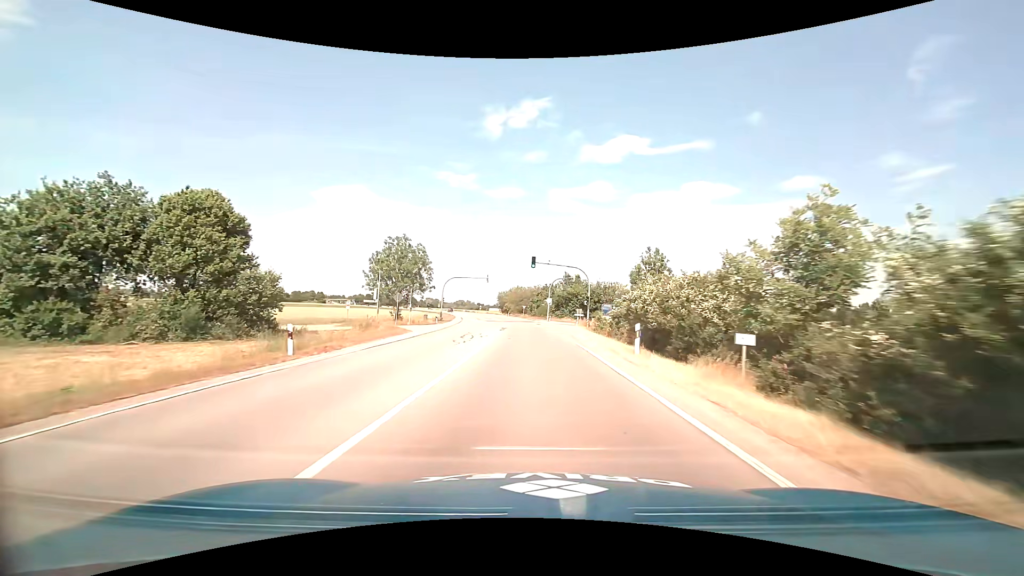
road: primary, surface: asphalt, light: Day
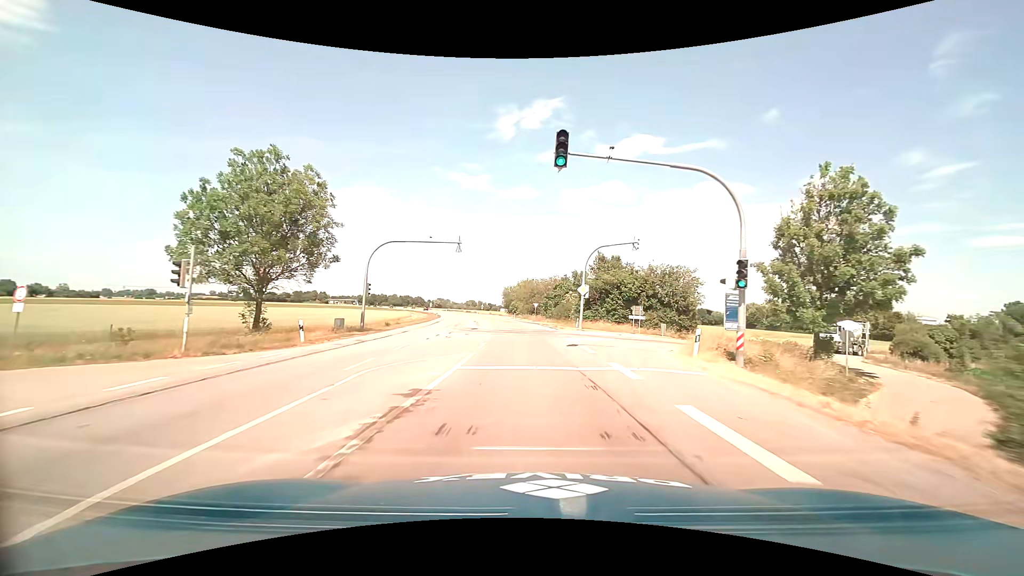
(-0.3, +35.1) m; -2°
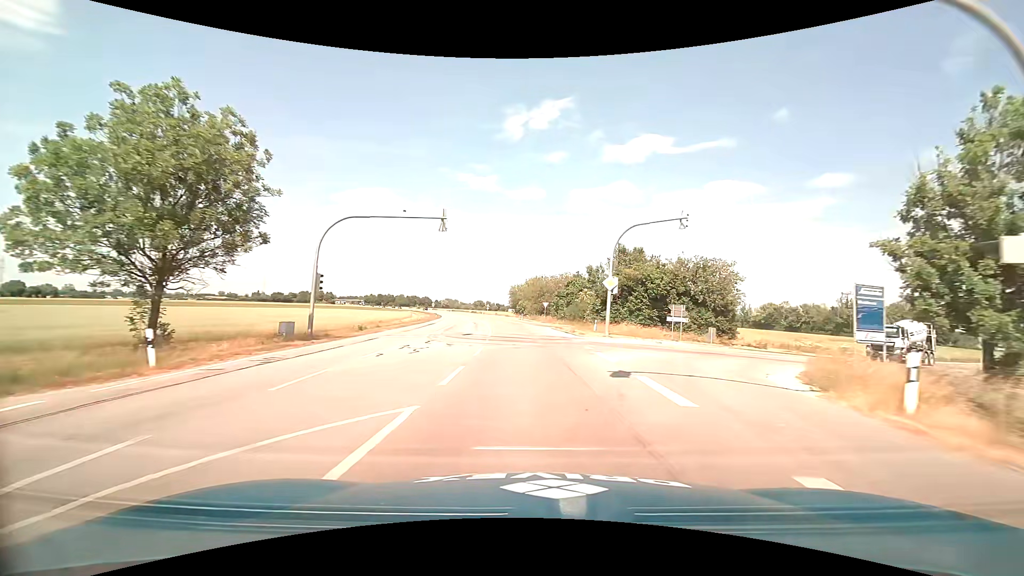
(-0.1, +8.9) m; -1°
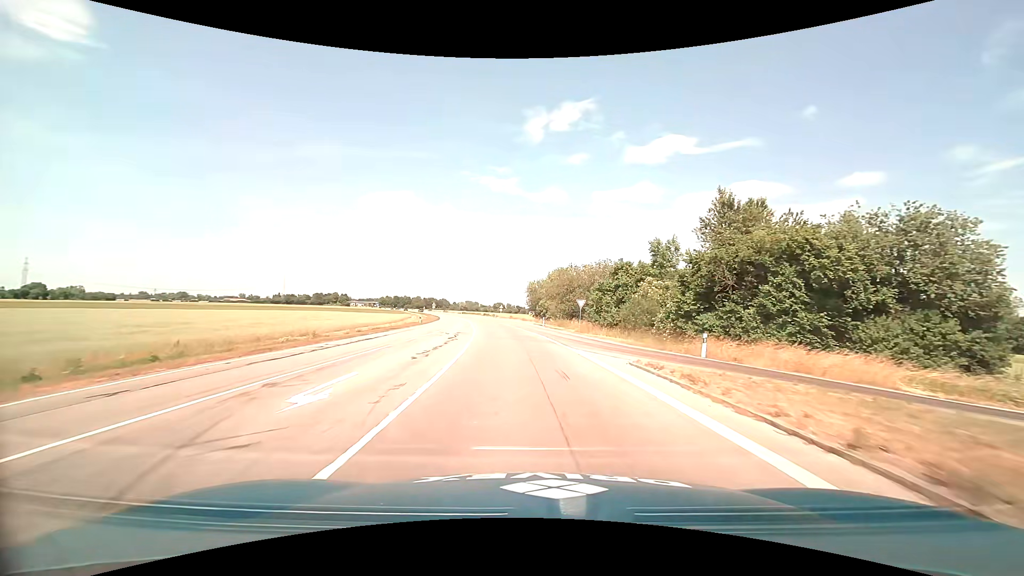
(-0.5, +25.8) m; -3°
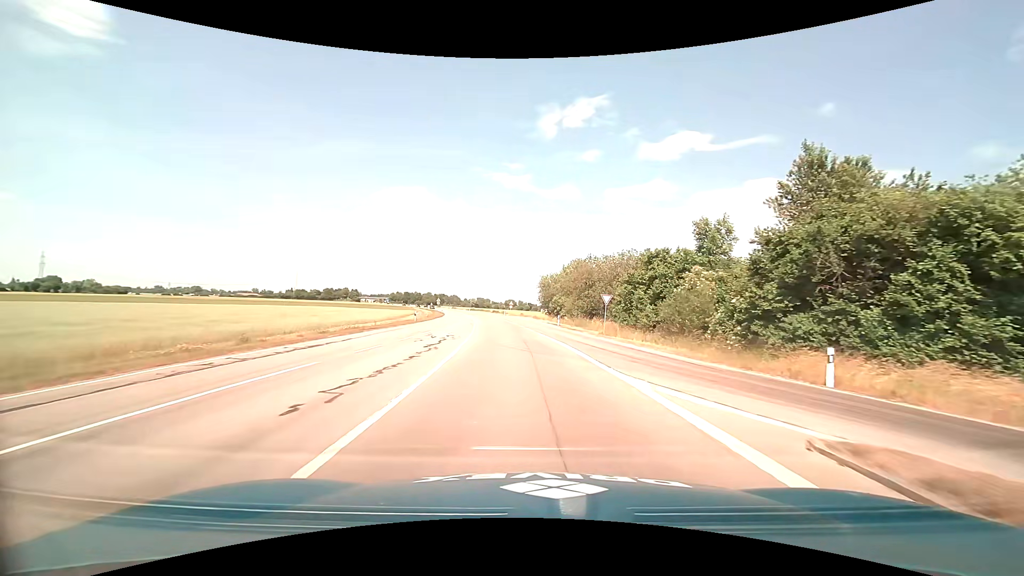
(0.0, +8.3) m; -1°
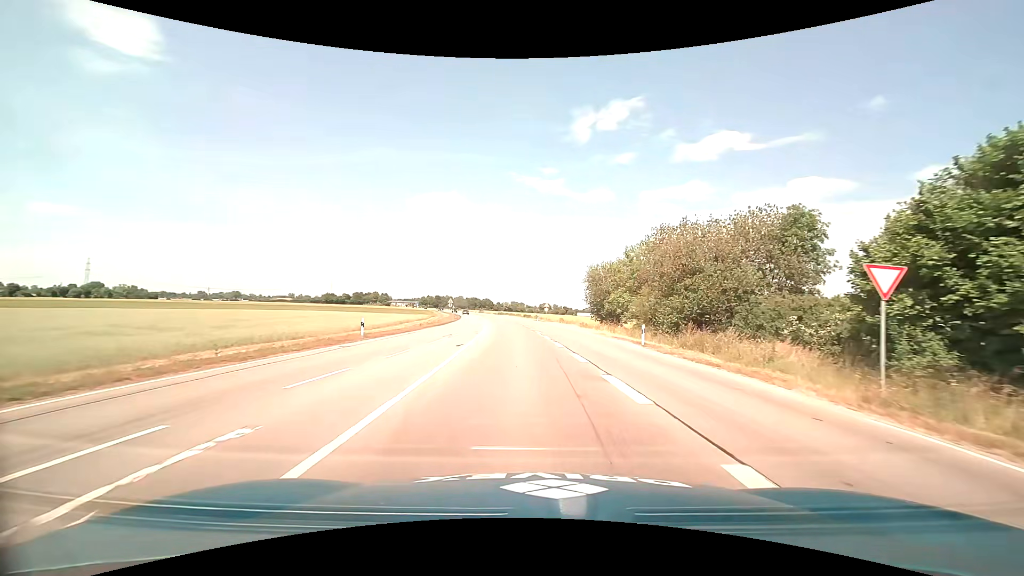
(-1.1, +25.1) m; -4°
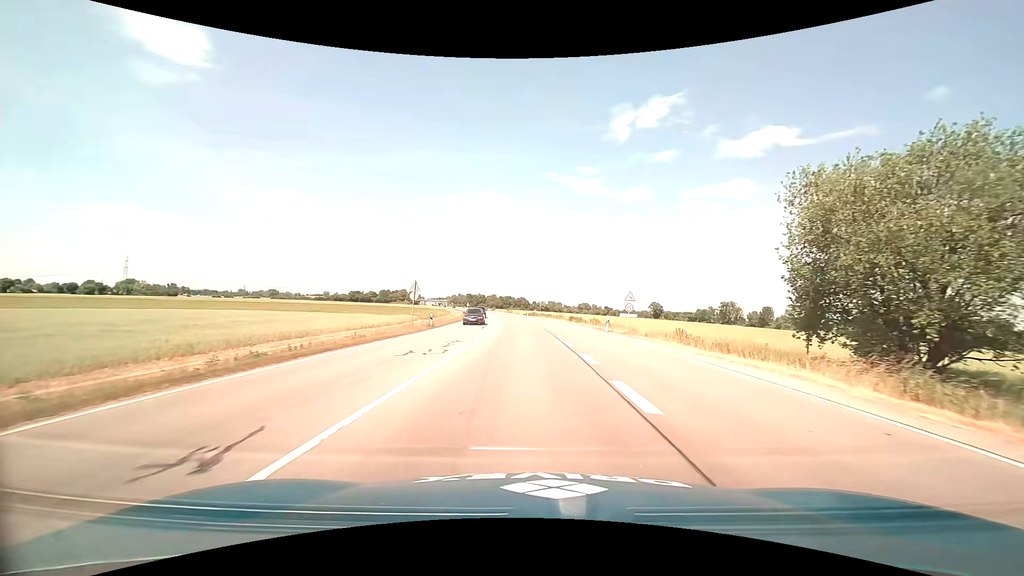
(-1.6, +42.6) m; -4°
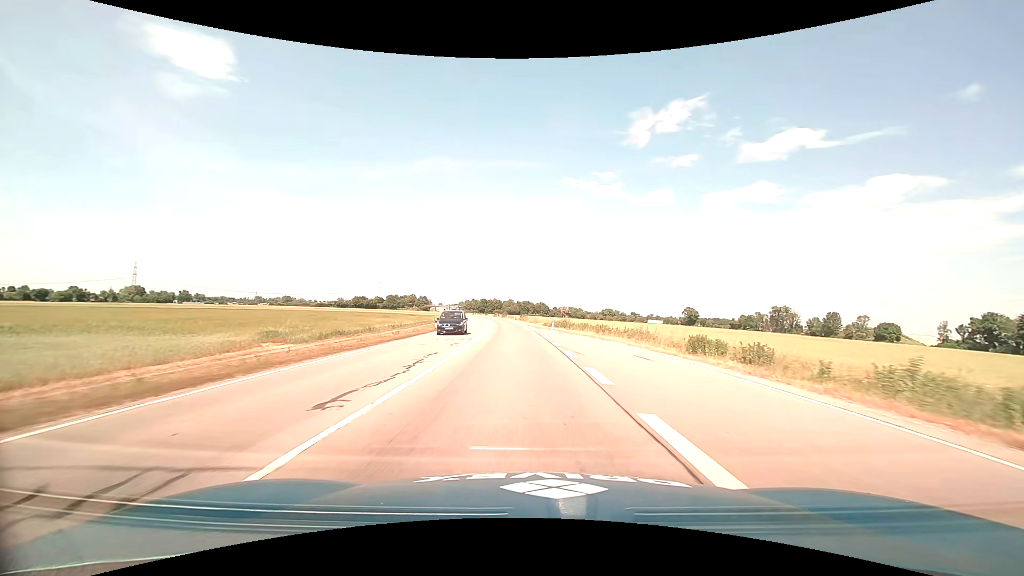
(-0.8, +44.8) m; -2°
(0, +10) (0, +20) (-1, +30) (-1, +40) (-2, +50) (-3, +60) (-4, +70) (-5, +80) (-6, +90) (-7, +100) m
